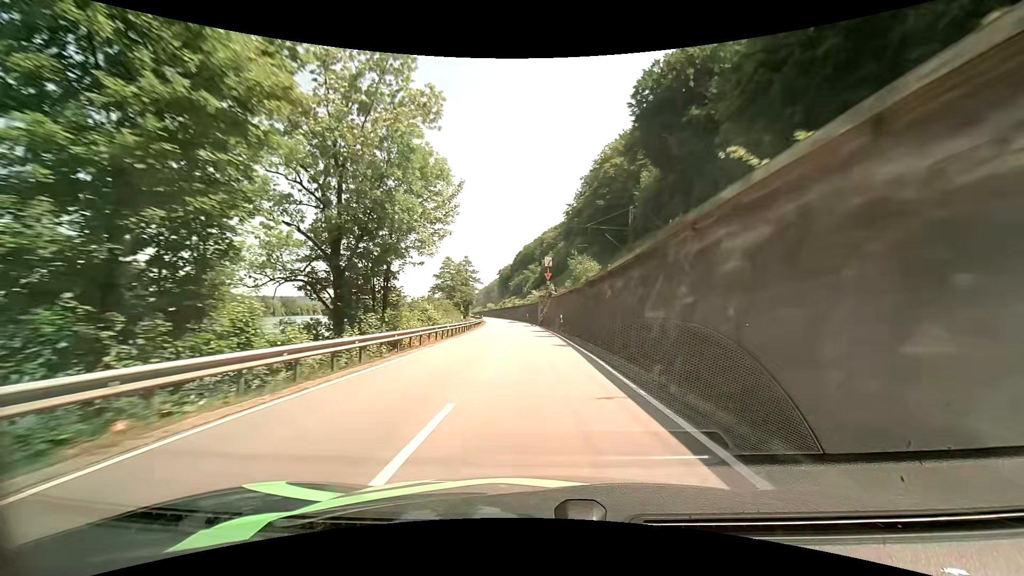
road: primary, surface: asphalt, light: Day
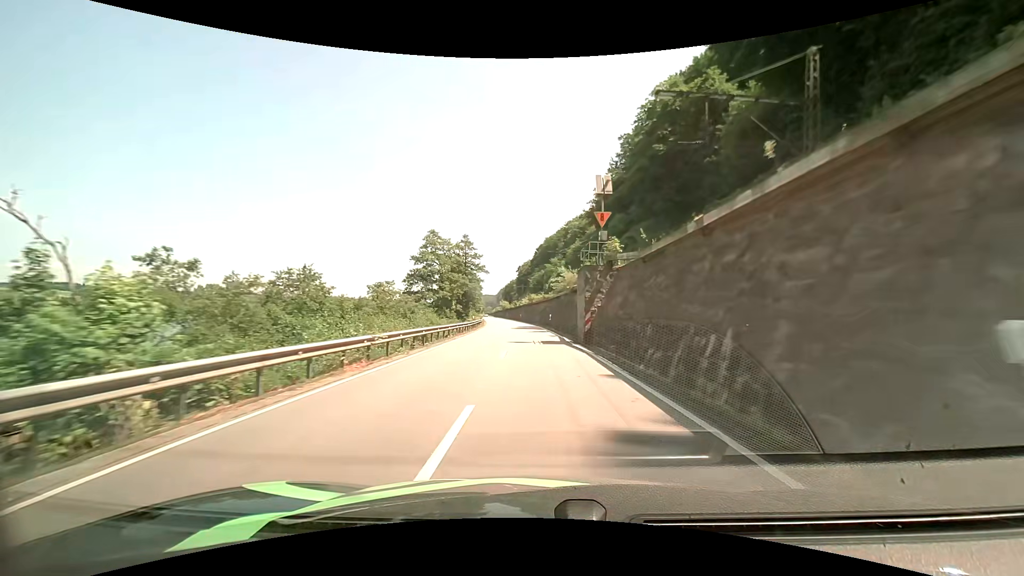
(-0.8, +36.0) m; -3°
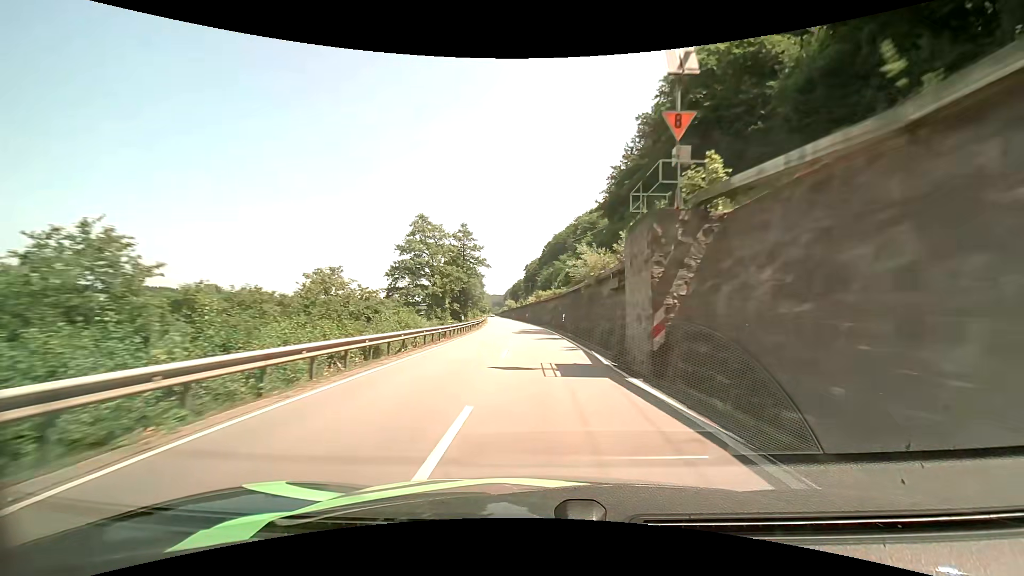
(0.0, +12.1) m; -1°
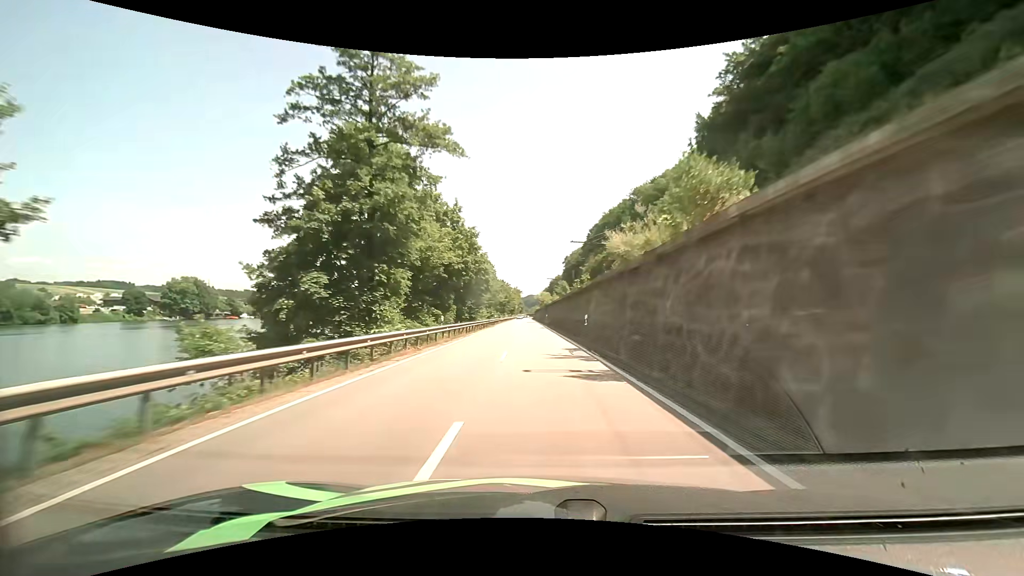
(-2.6, +60.8) m; -4°
(0, +10) (0, +20) (0, +30) (-1, +40) (-1, +50) (-1, +60) (-1, +70) (-2, +80) (-2, +90) (-2, +100) m
